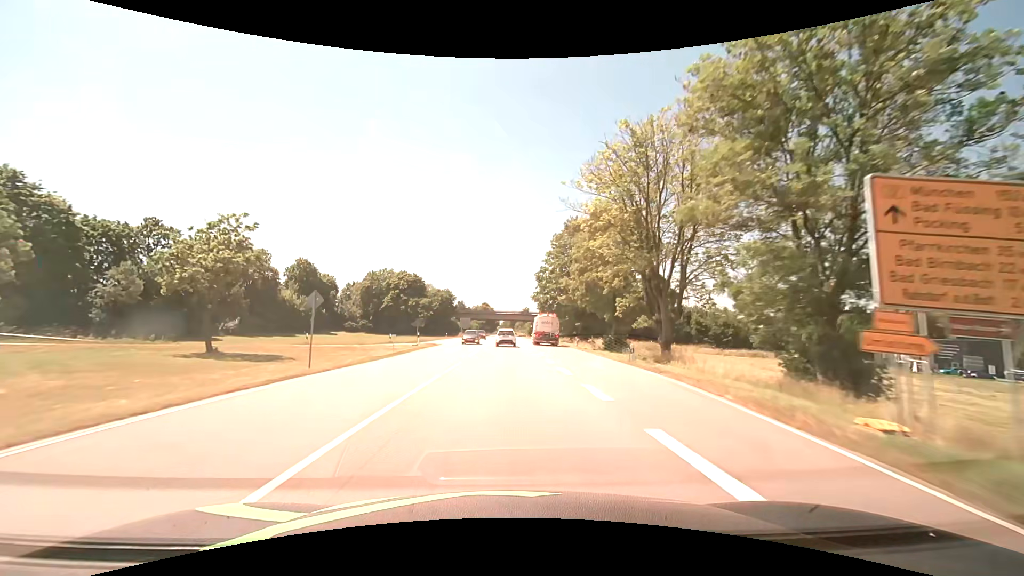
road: primary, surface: asphalt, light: Day
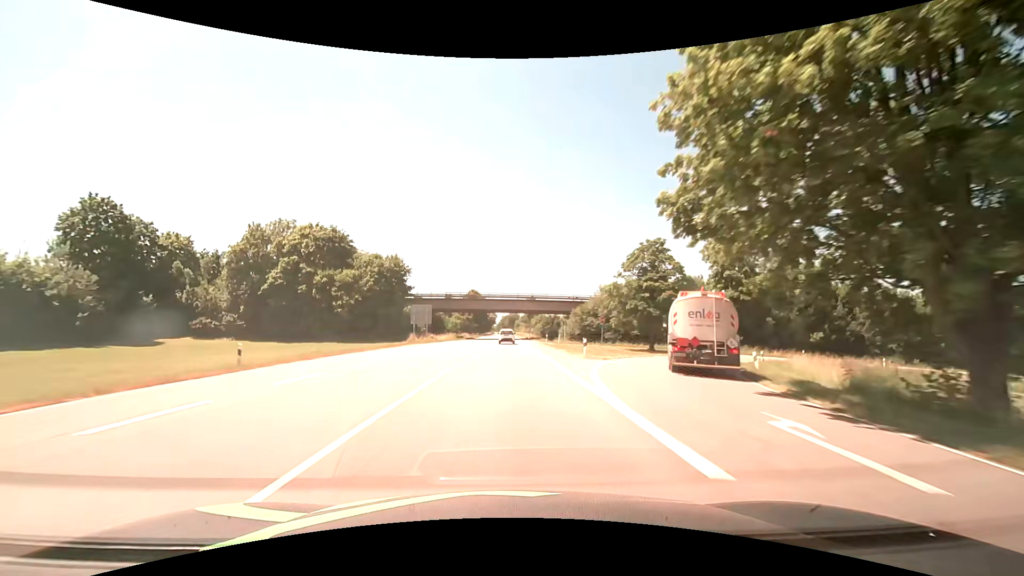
(+0.2, +65.5) m; 0°
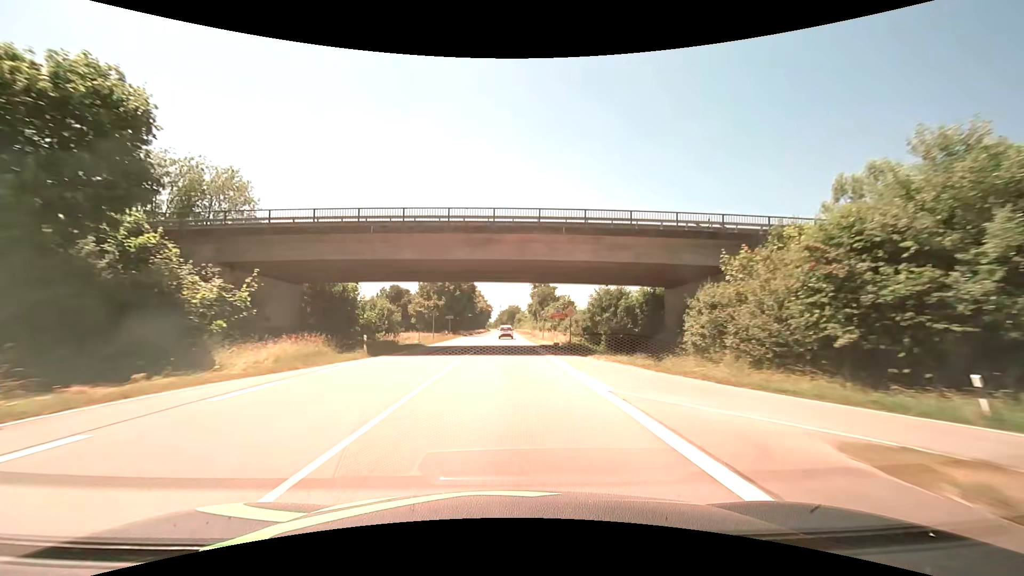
(+0.1, +57.1) m; 0°
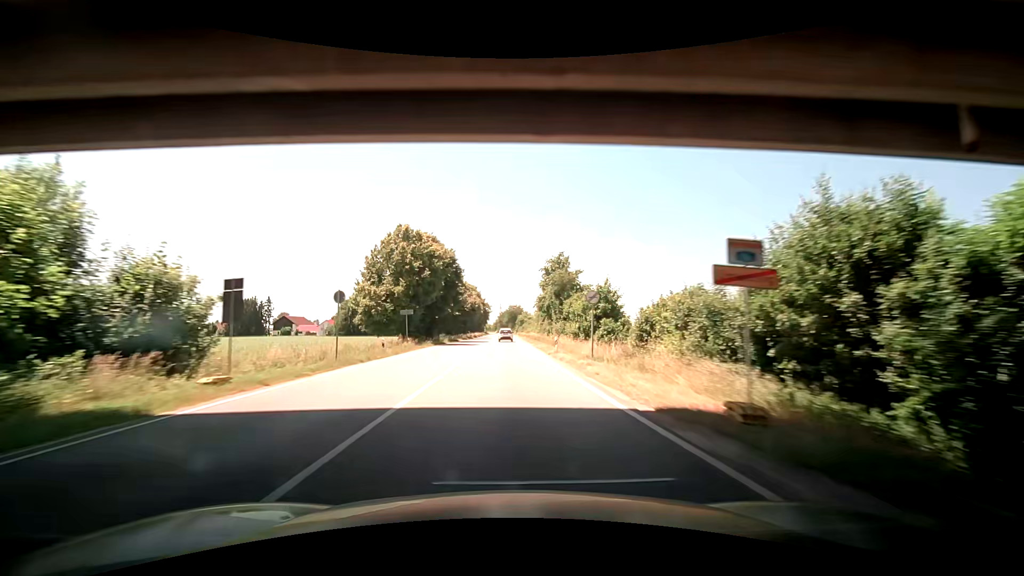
(0.0, +29.9) m; -1°
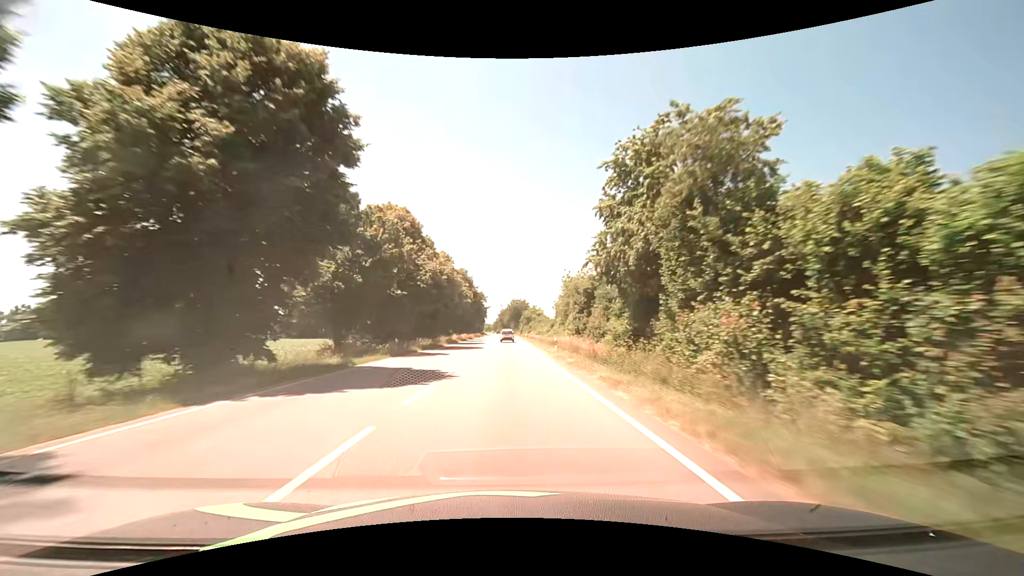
(+0.3, +45.8) m; +1°
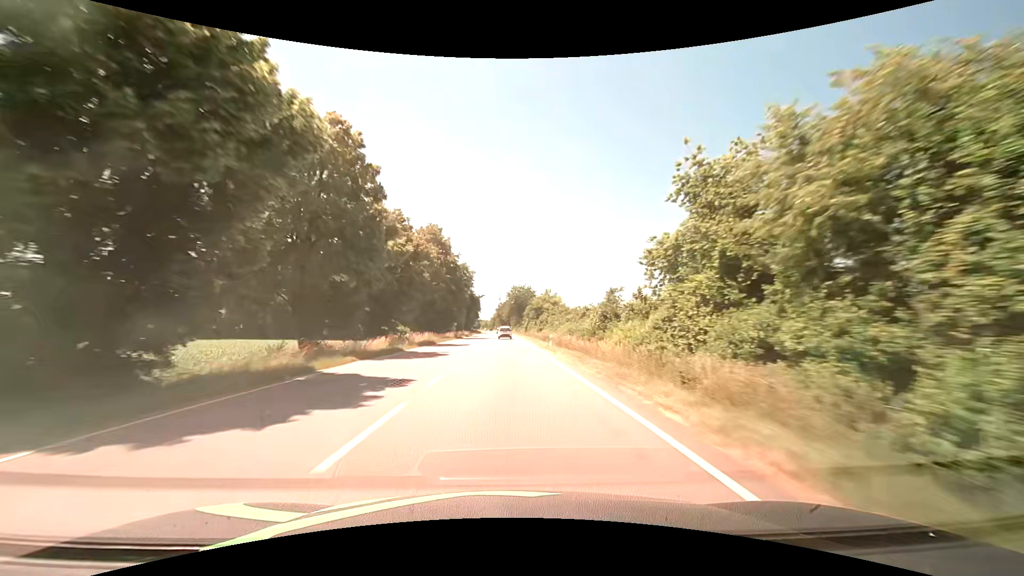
(-0.1, +46.5) m; 0°
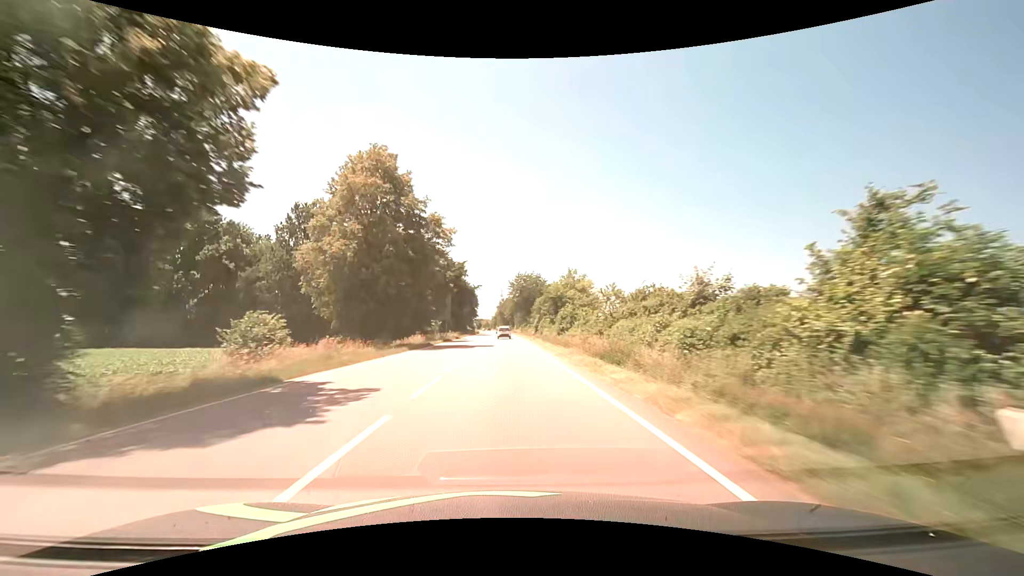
(-0.1, +31.2) m; 0°
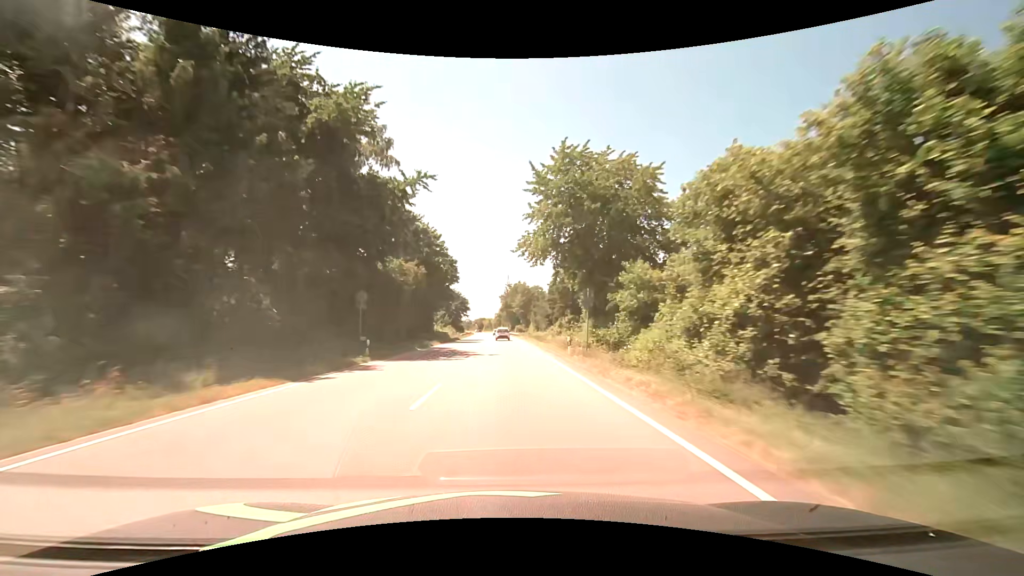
(-0.6, +78.6) m; -1°
(0, +10) (0, +20) (0, +30) (0, +40) (0, +50) (0, +60) (0, +70) (-1, +80) (-1, +90) (-1, +100) m
